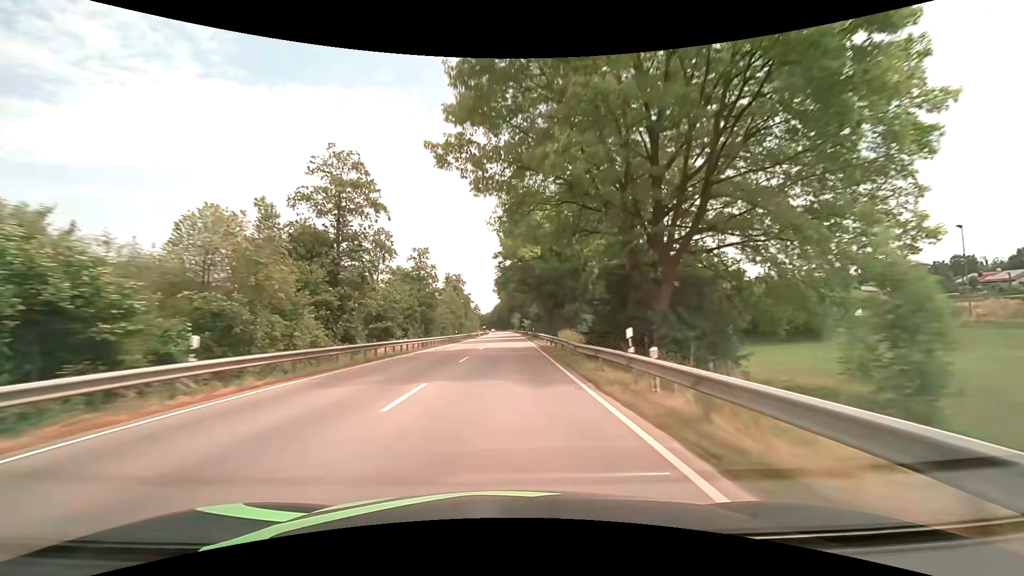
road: primary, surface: asphalt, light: Day
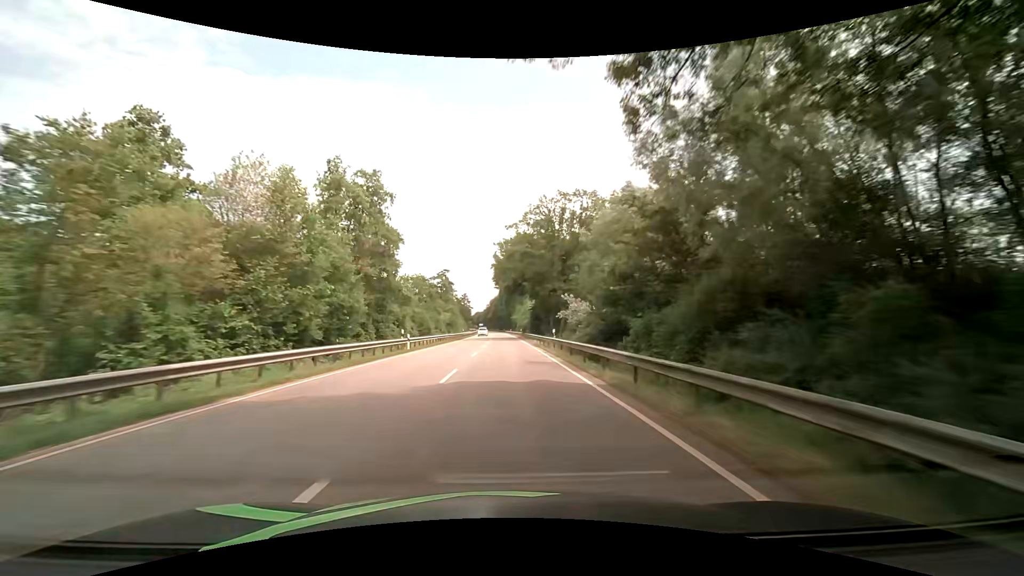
(+0.1, +79.0) m; 0°
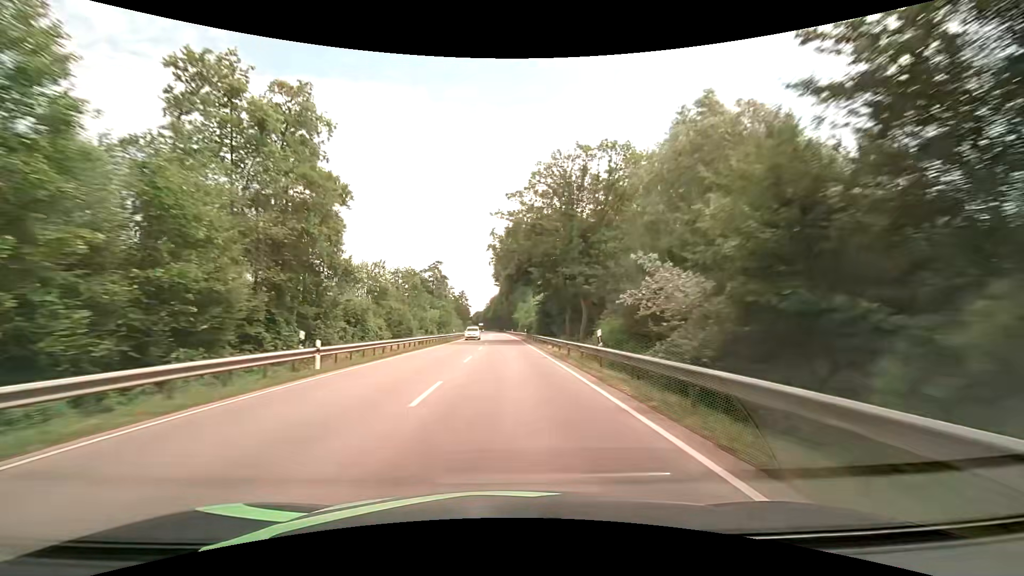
(0.0, +15.8) m; 0°
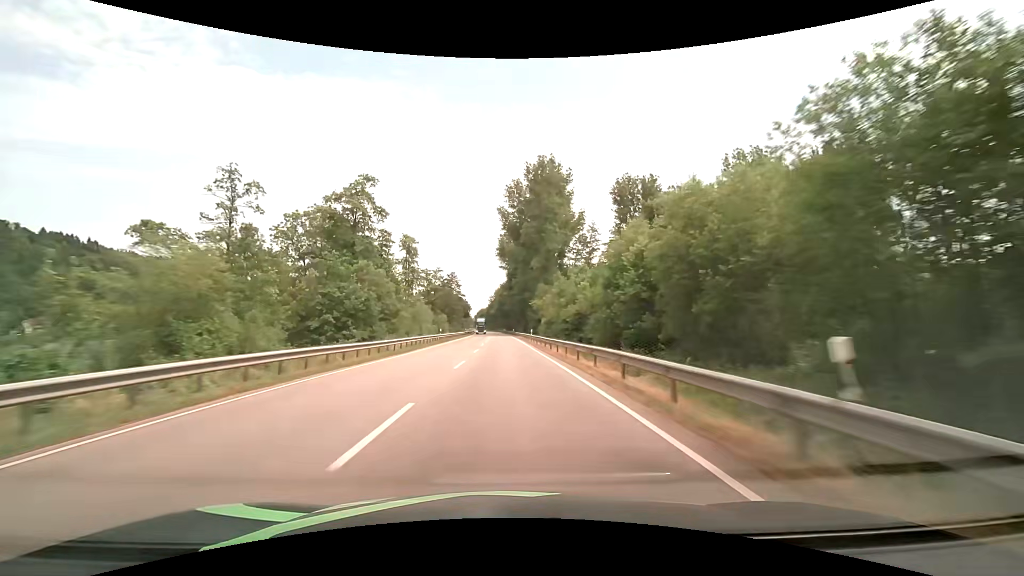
(-0.4, +63.3) m; -1°
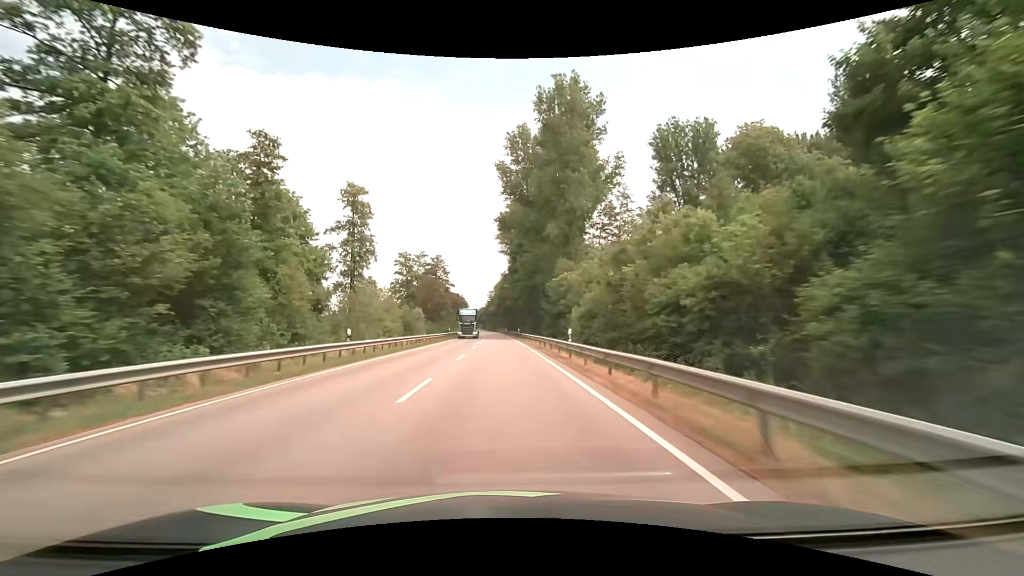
(-0.2, +31.7) m; 0°
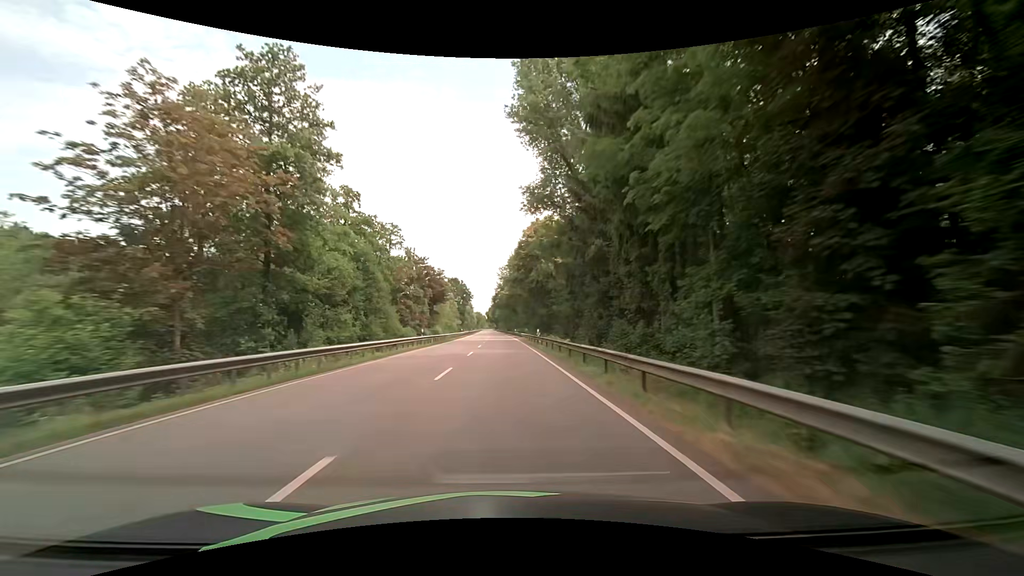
(-1.8, +79.2) m; -2°
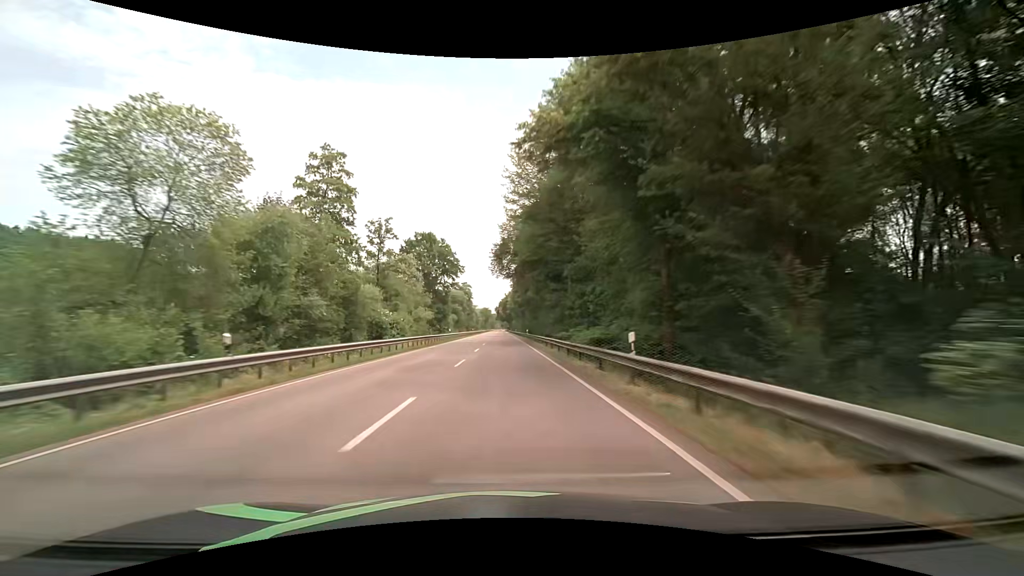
(-0.8, +79.1) m; -1°
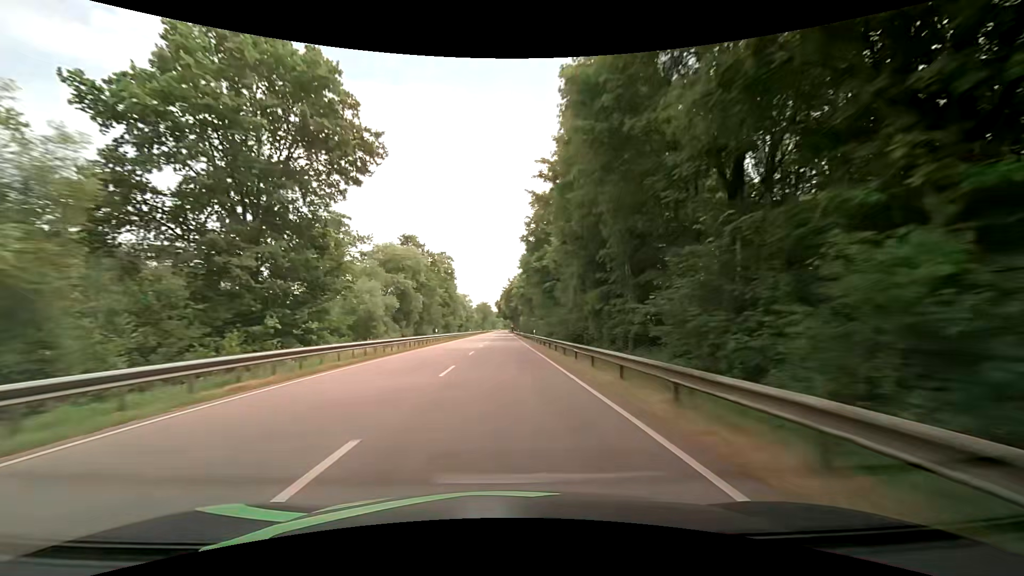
(-0.8, +63.2) m; -1°
(0, +10) (0, +20) (0, +30) (0, +40) (0, +50) (0, +60) (0, +70) (0, +80) (0, +90) (0, +100) m
